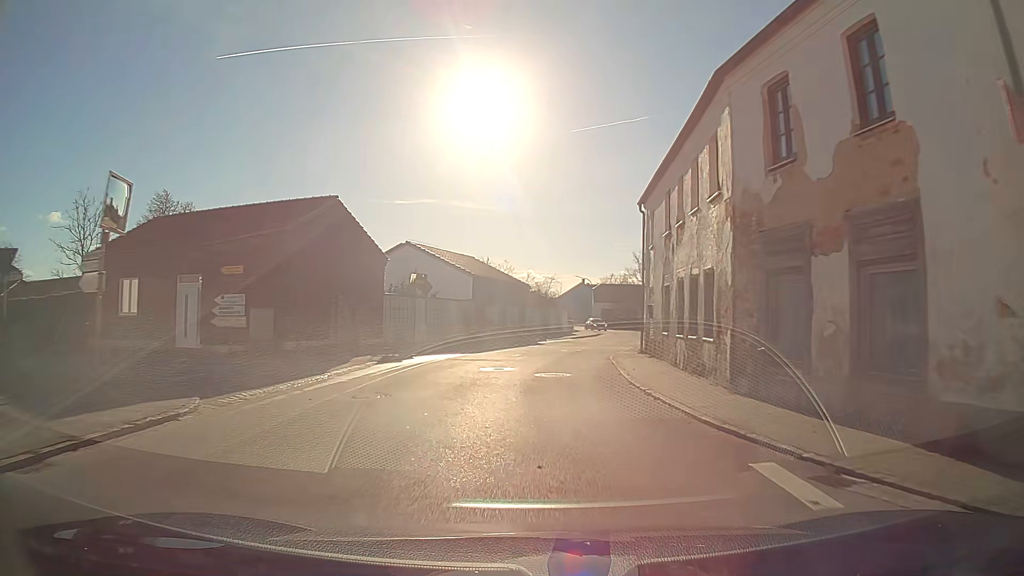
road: secondary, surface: asphalt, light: Day
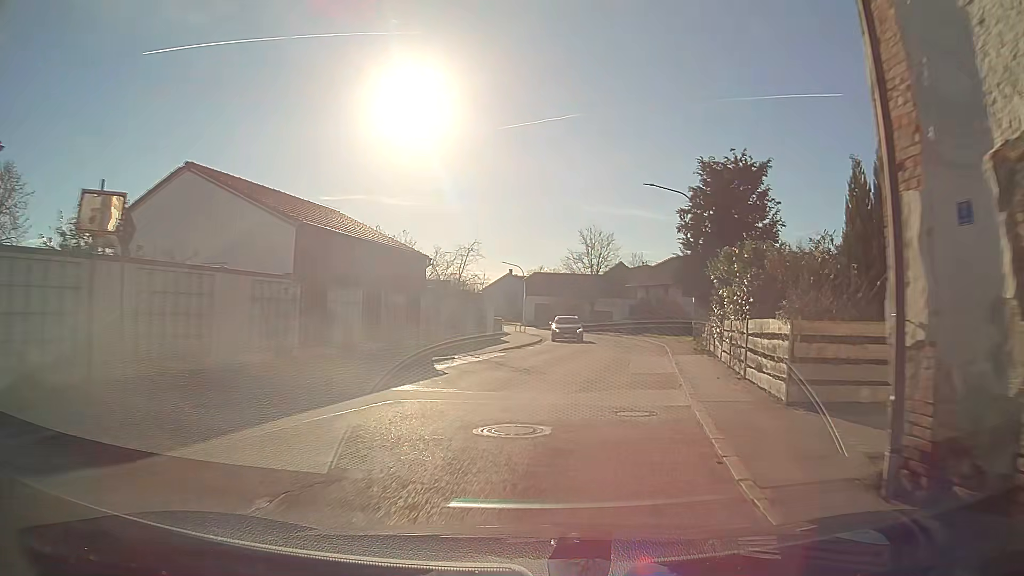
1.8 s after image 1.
(+1.1, +20.2) m; +8°
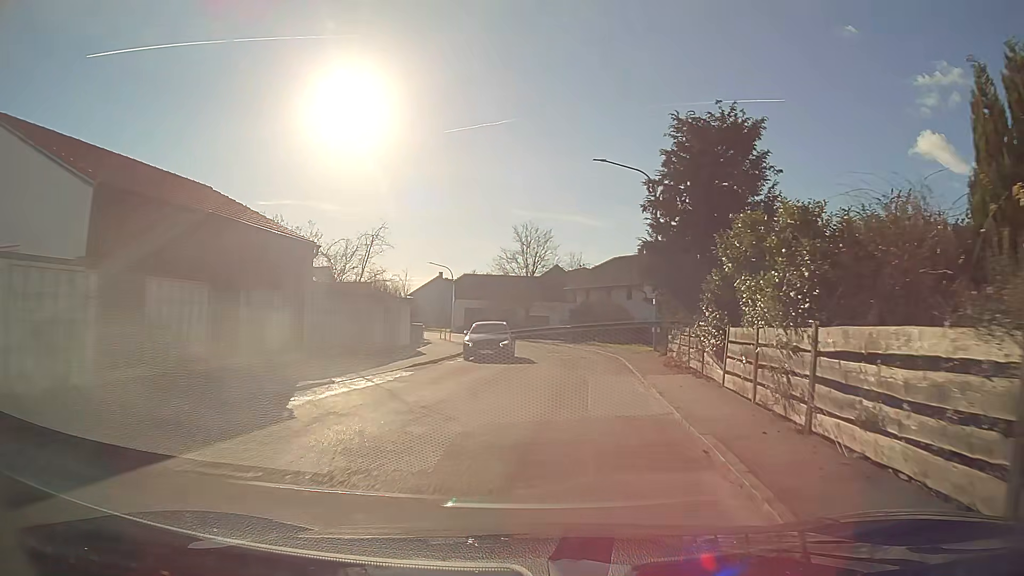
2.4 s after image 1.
(+0.2, +6.6) m; +4°
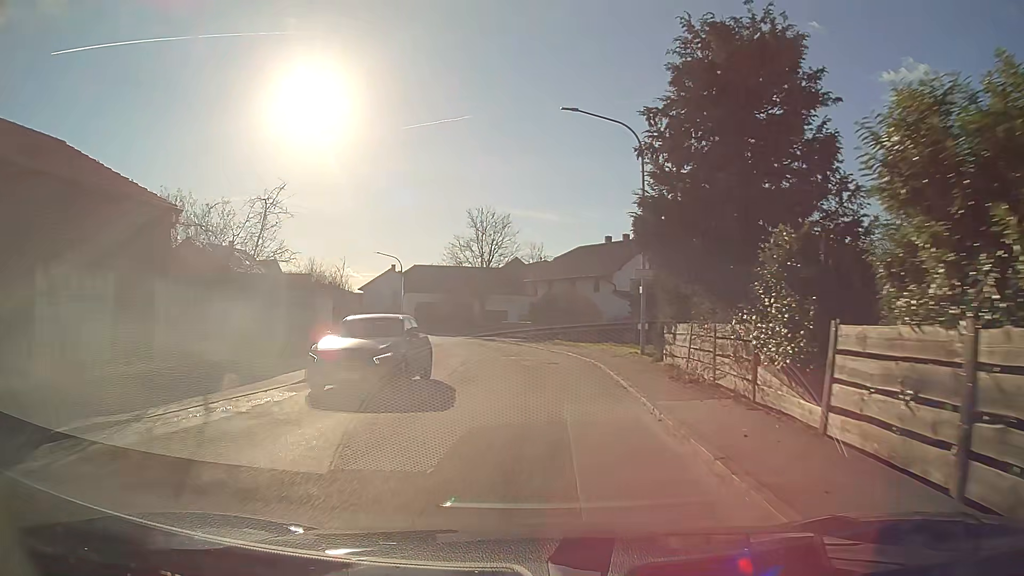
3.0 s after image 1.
(+0.2, +6.5) m; +3°
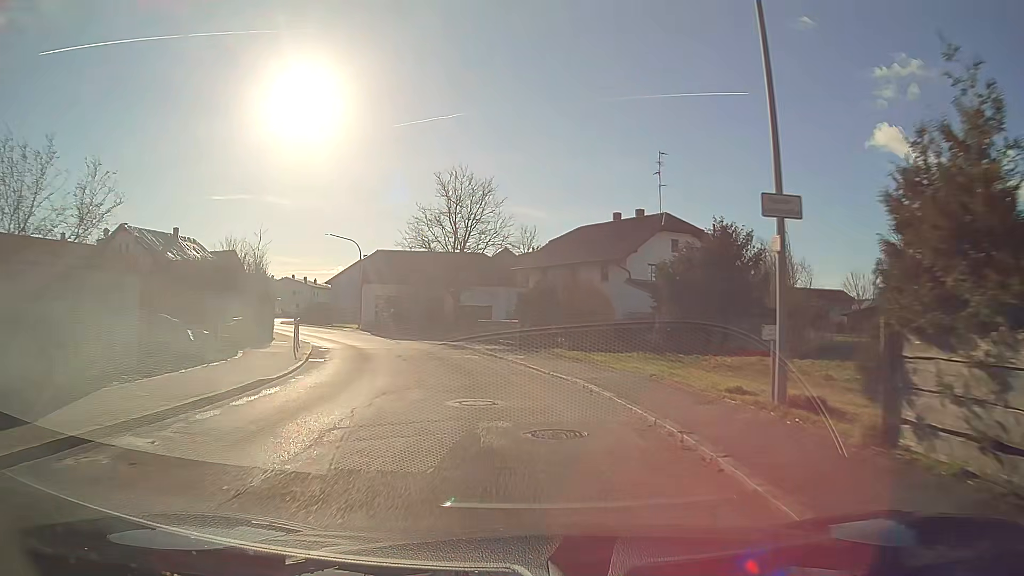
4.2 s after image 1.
(0.0, +13.1) m; -1°
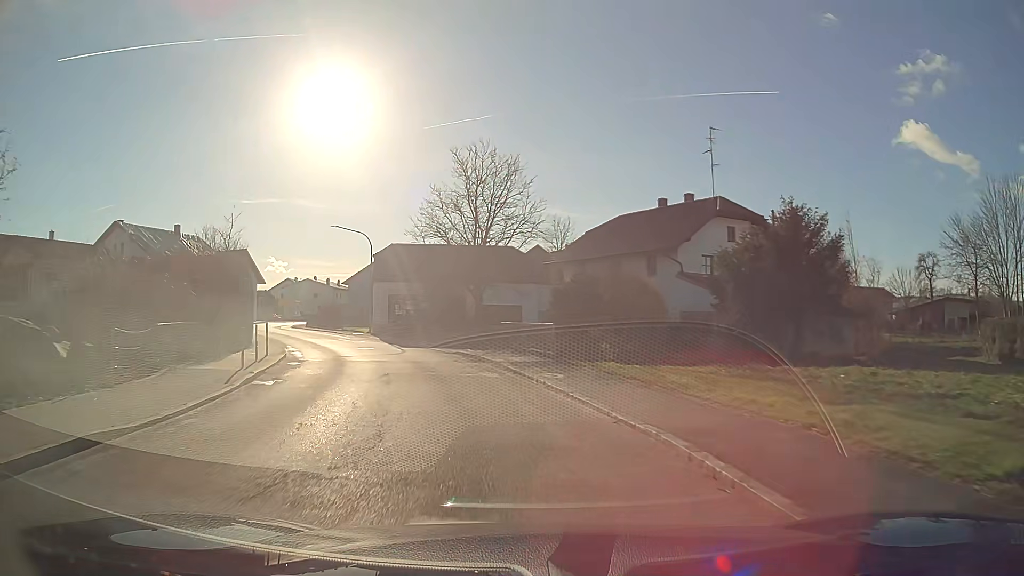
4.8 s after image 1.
(-0.2, +6.5) m; -3°
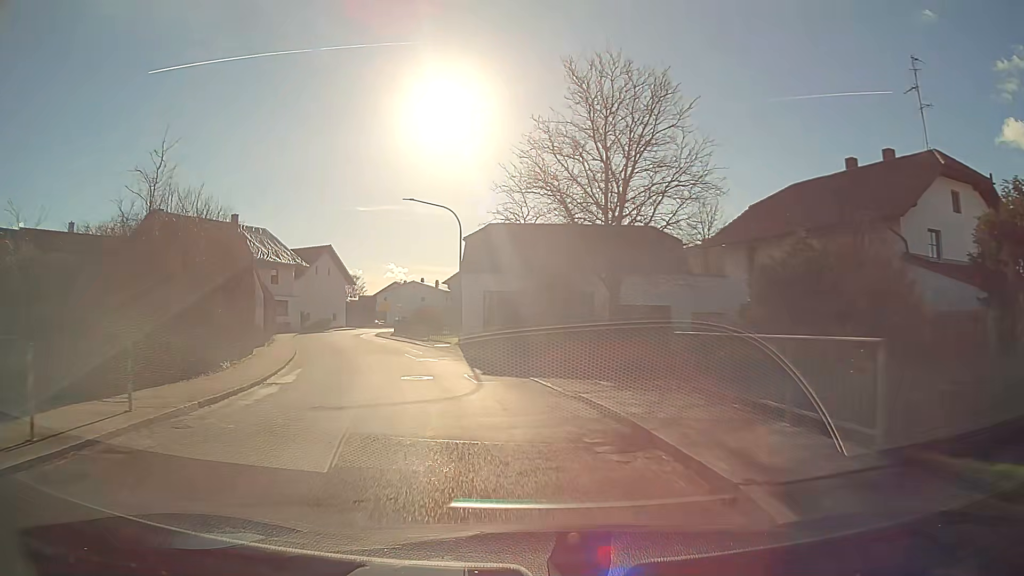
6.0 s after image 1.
(-1.2, +13.0) m; -11°
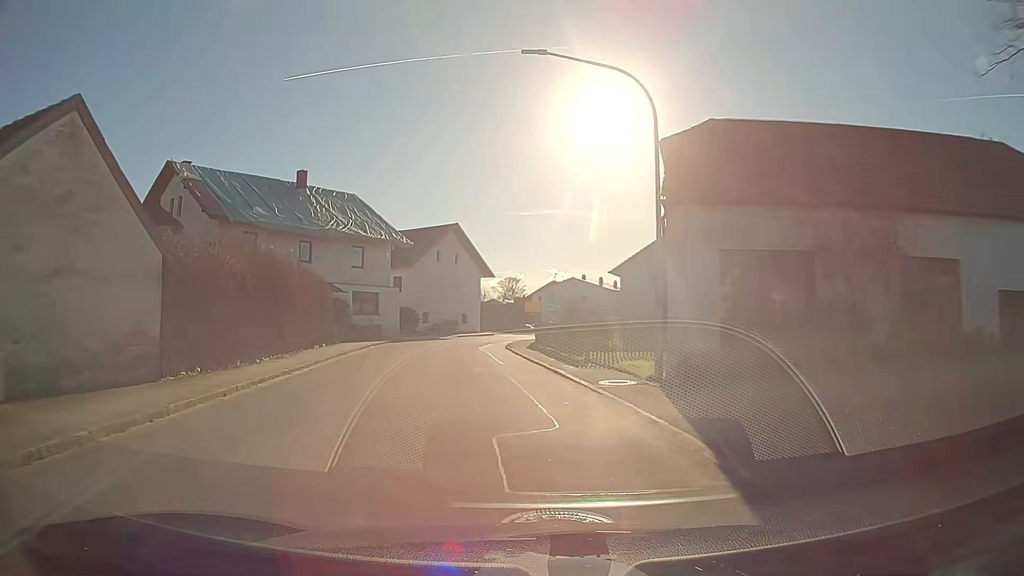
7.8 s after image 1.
(-2.4, +19.4) m; -13°
